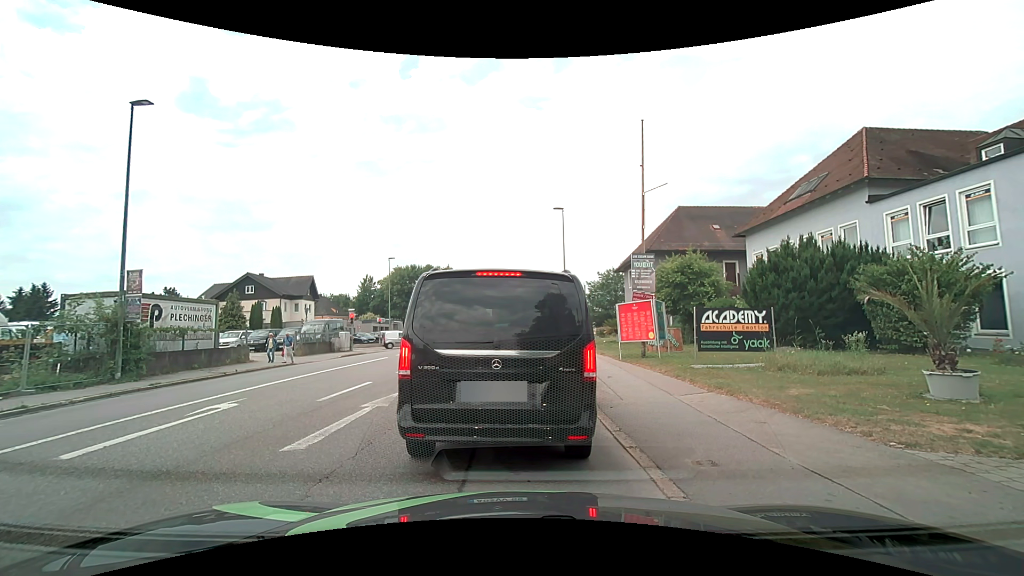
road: tertiary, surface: asphalt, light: Day
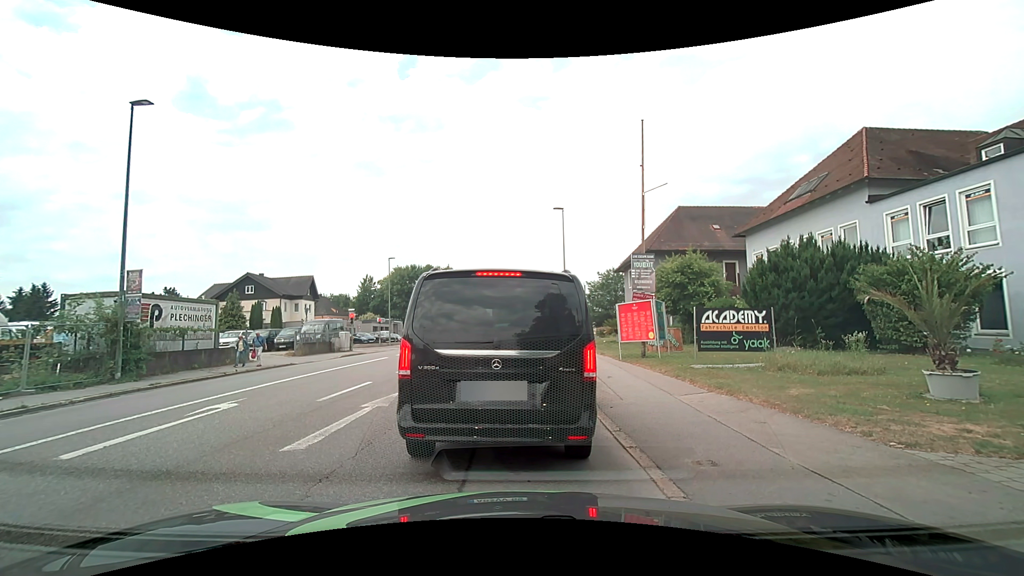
(0.0, 0.0) m; 0°
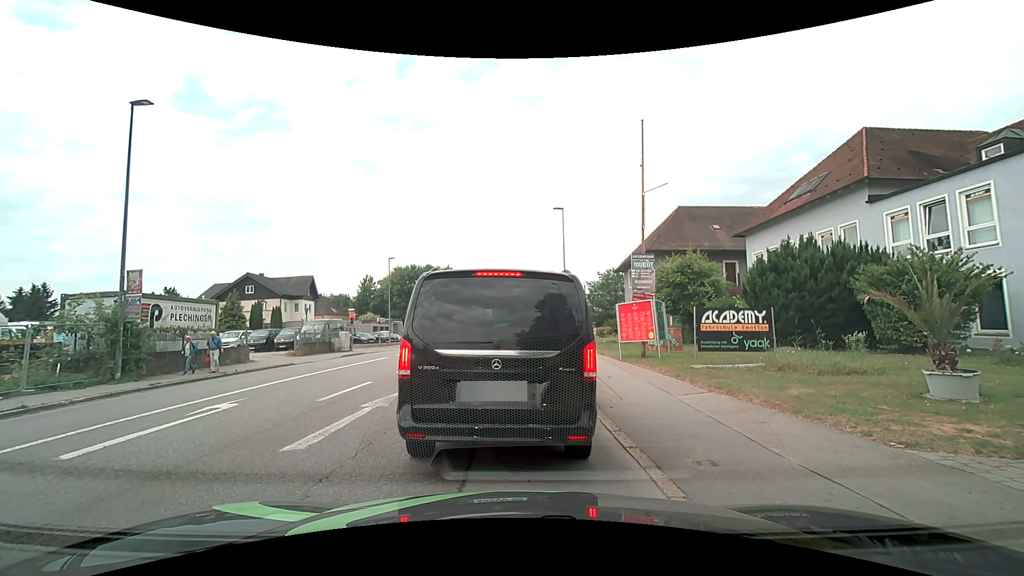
(0.0, 0.0) m; 0°
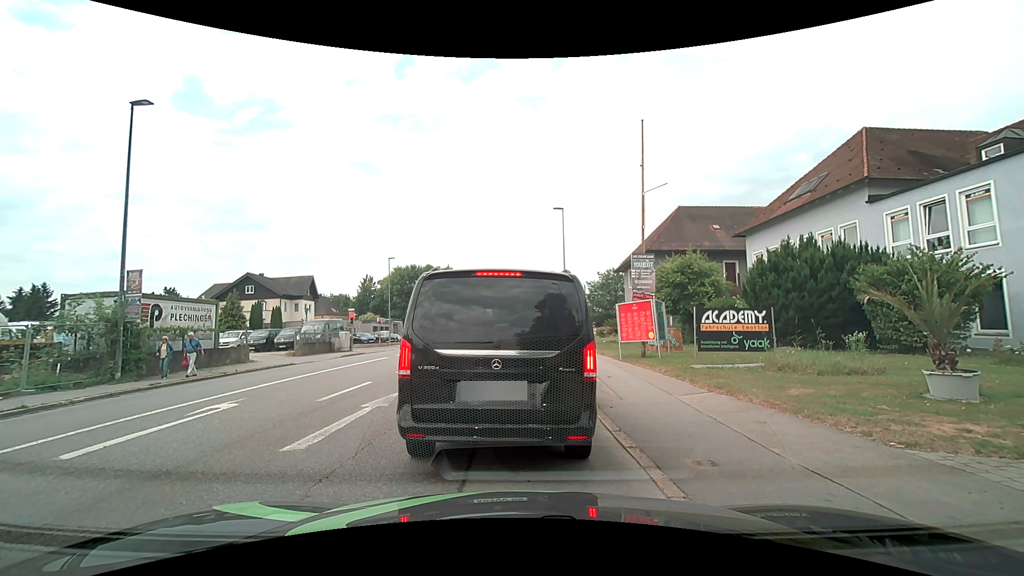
(0.0, 0.0) m; 0°
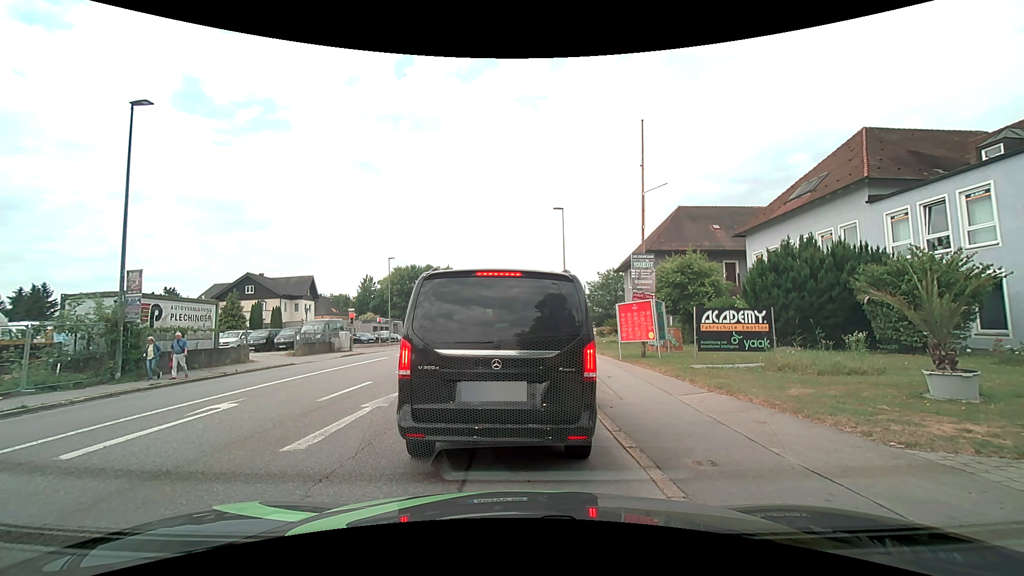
(0.0, 0.0) m; 0°
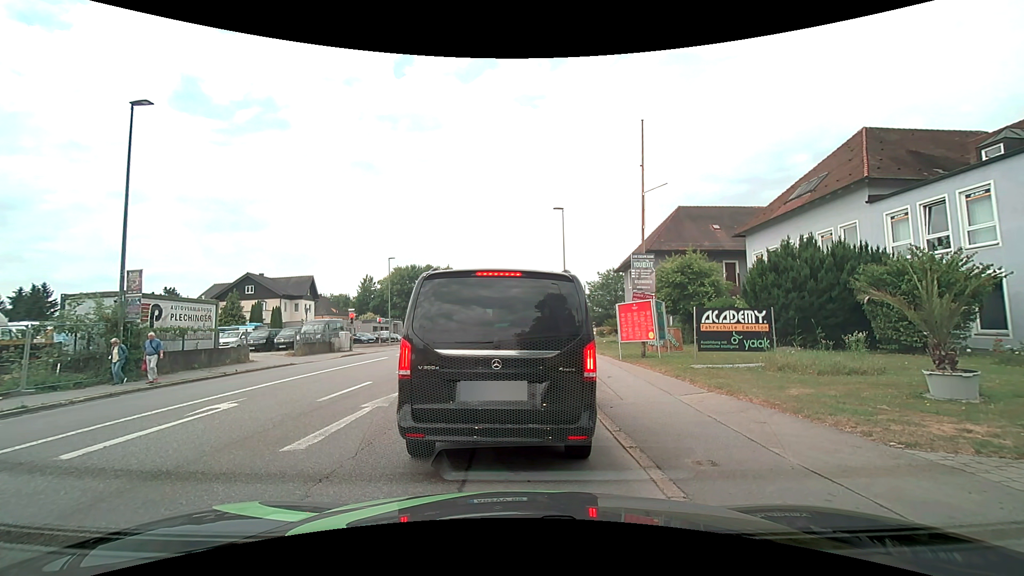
(0.0, 0.0) m; 0°
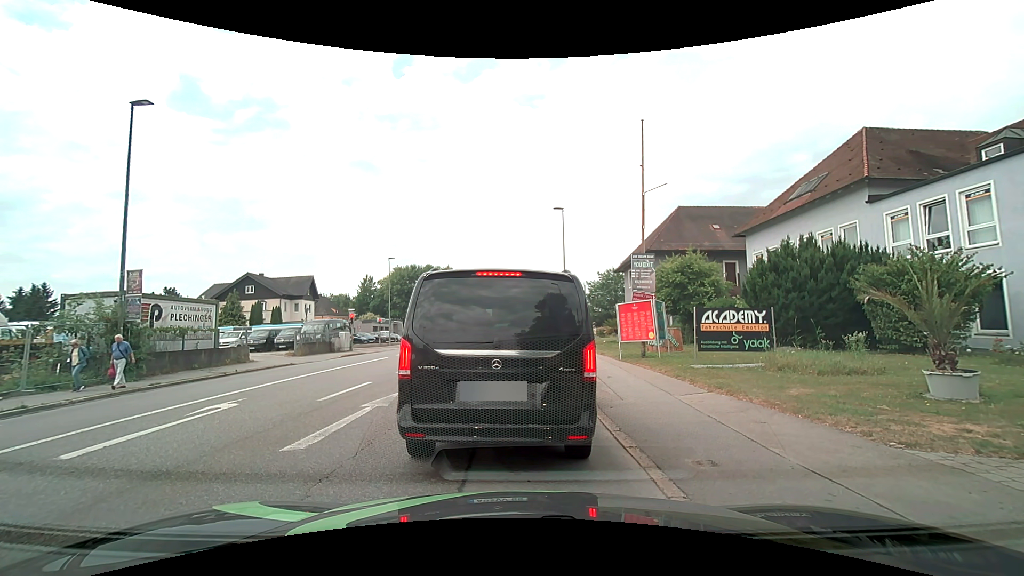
(0.0, 0.0) m; 0°
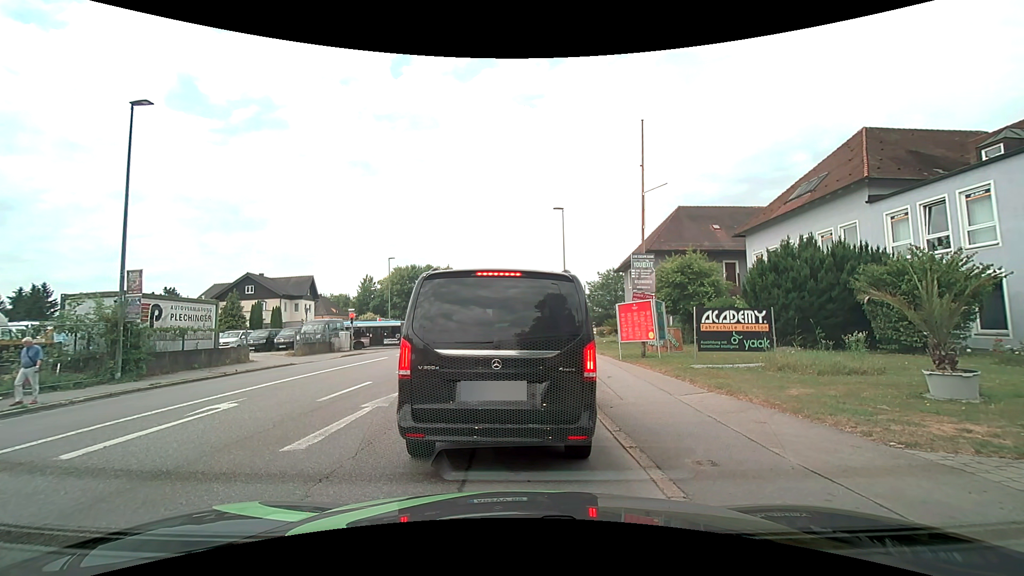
(0.0, 0.0) m; 0°
